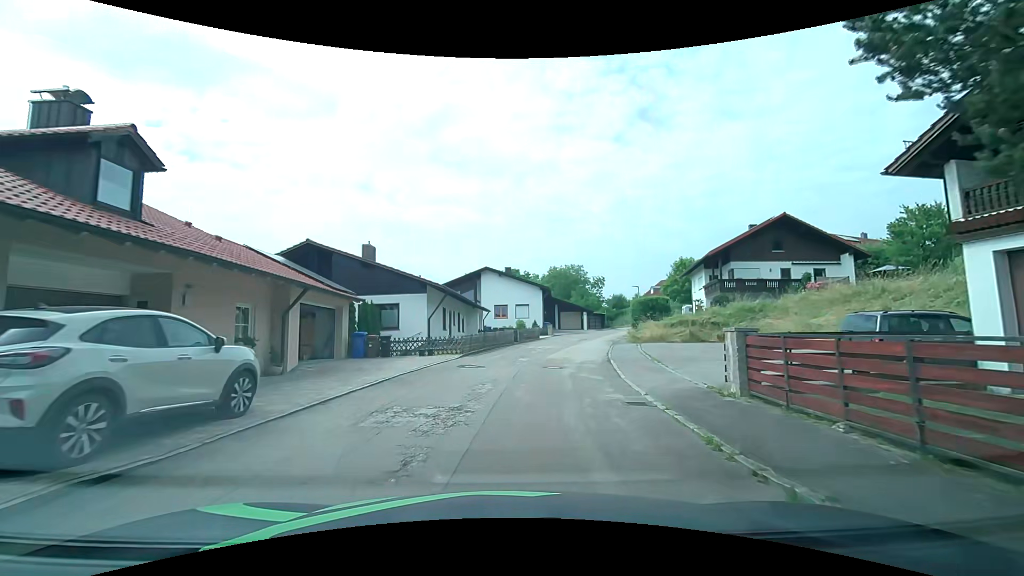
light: Day
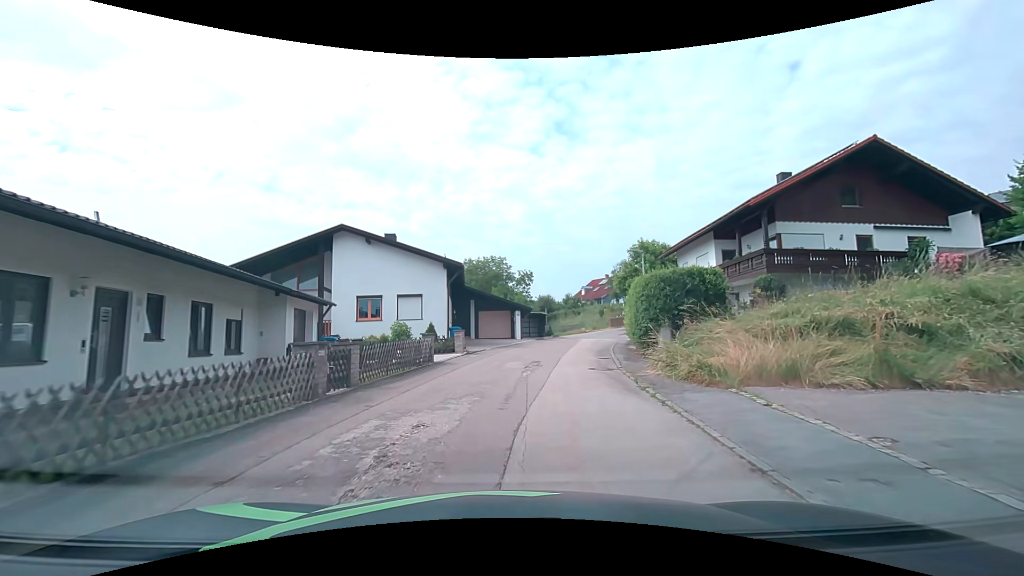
(+1.8, +22.3) m; +10°
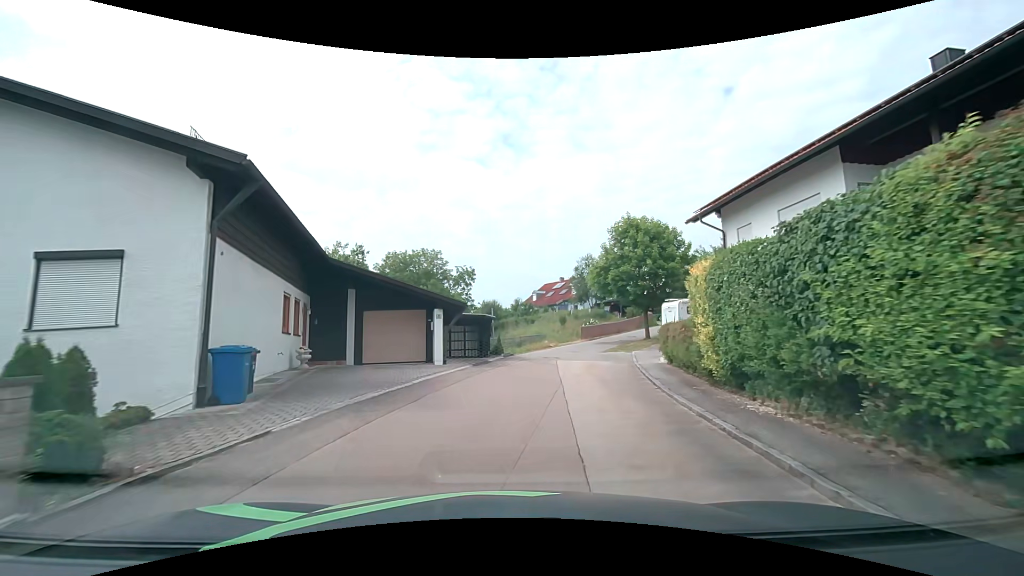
(+1.1, +17.6) m; +7°
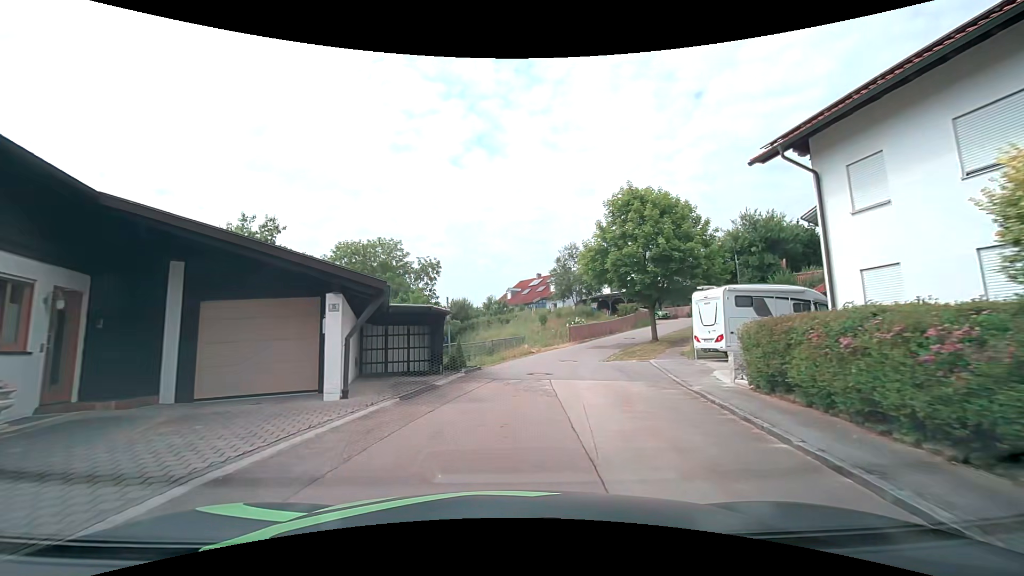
(+0.2, +8.7) m; +2°
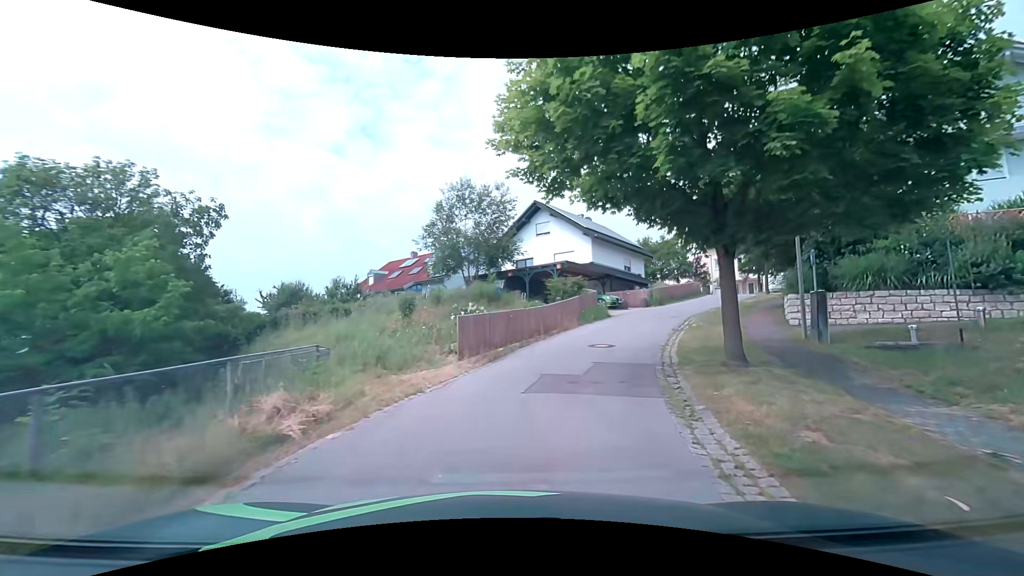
(+2.1, +21.8) m; +14°
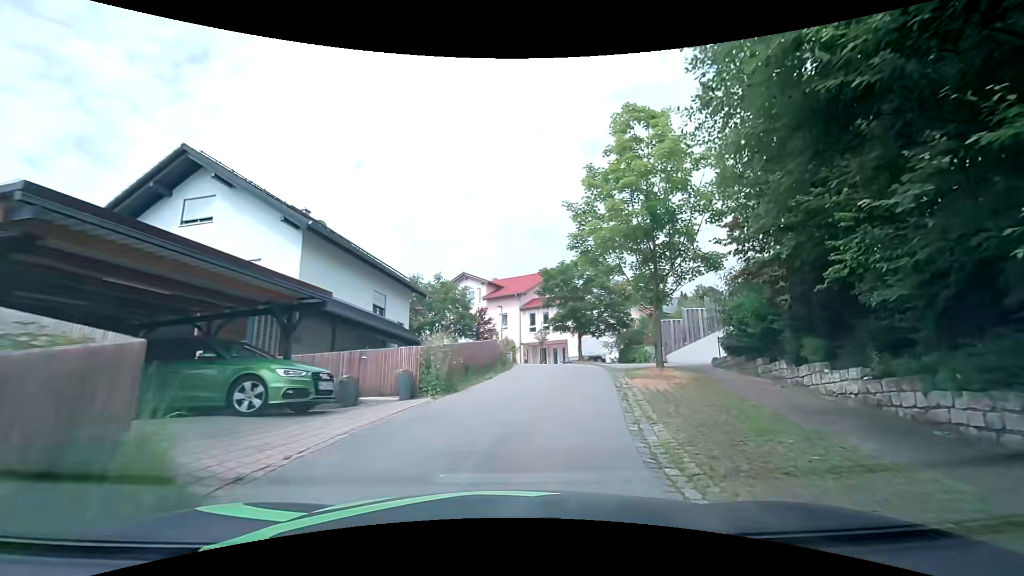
(+4.5, +20.6) m; +26°
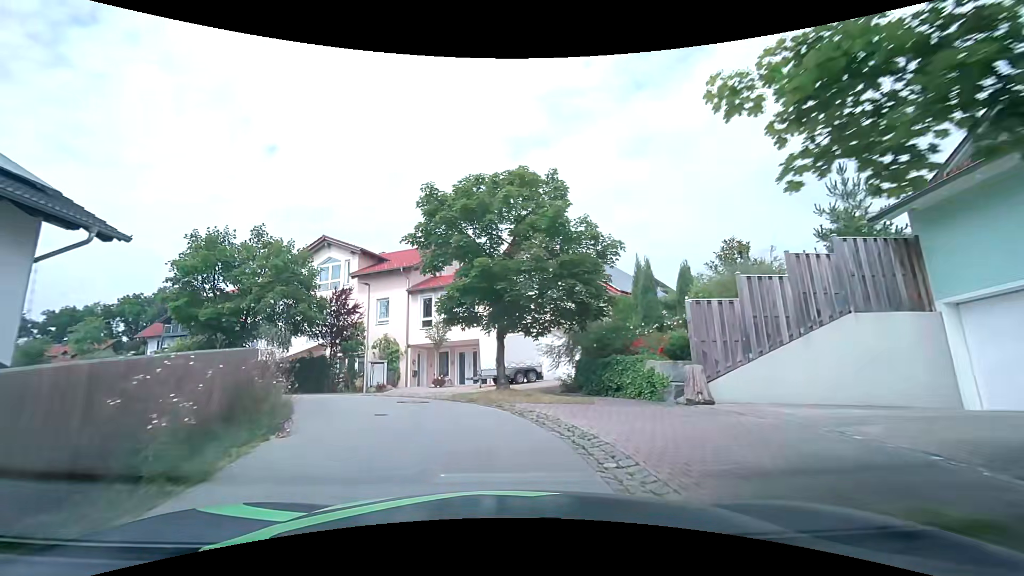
(+2.3, +16.3) m; +11°
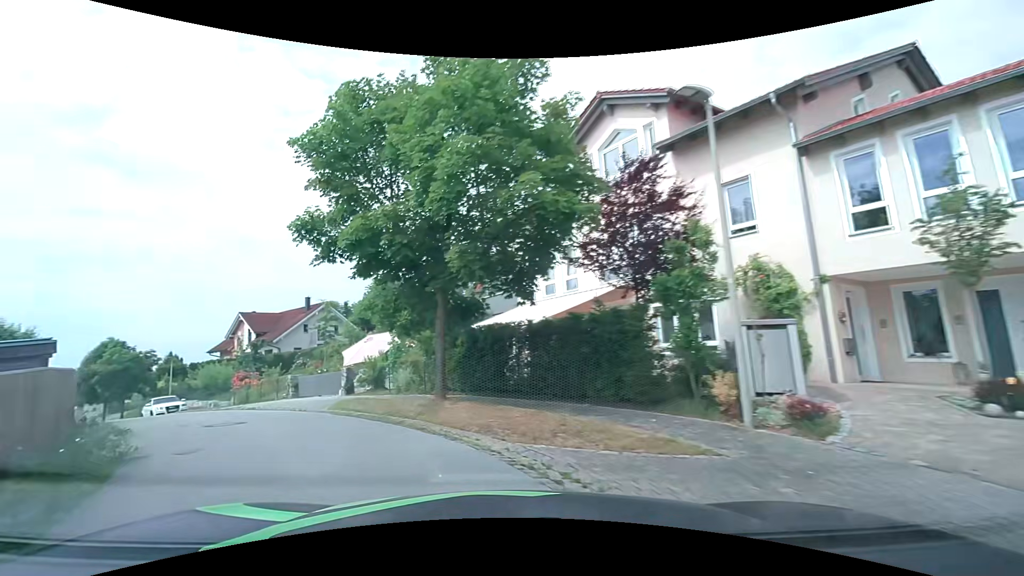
(-3.7, +16.2) m; -35°
